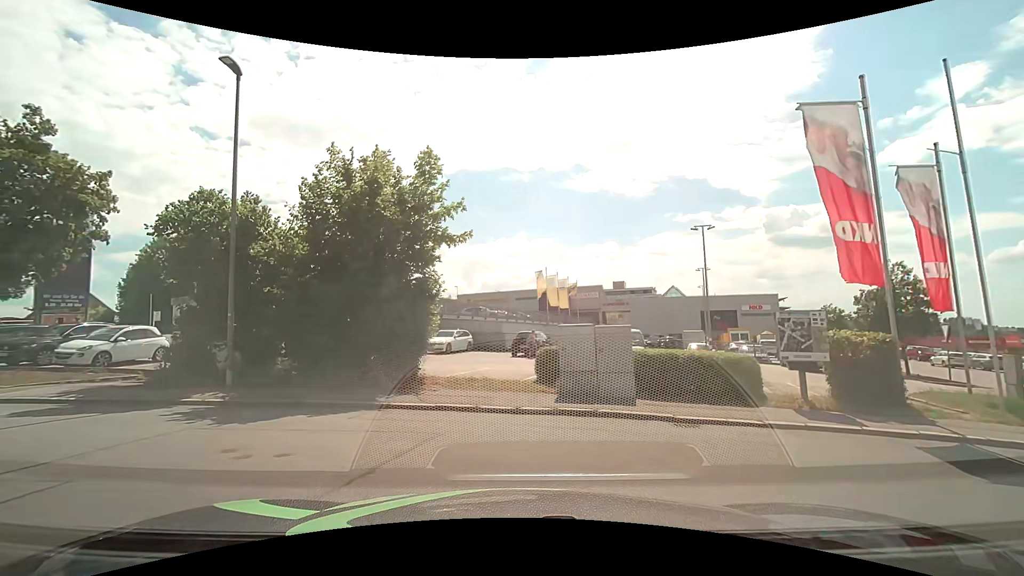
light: Day
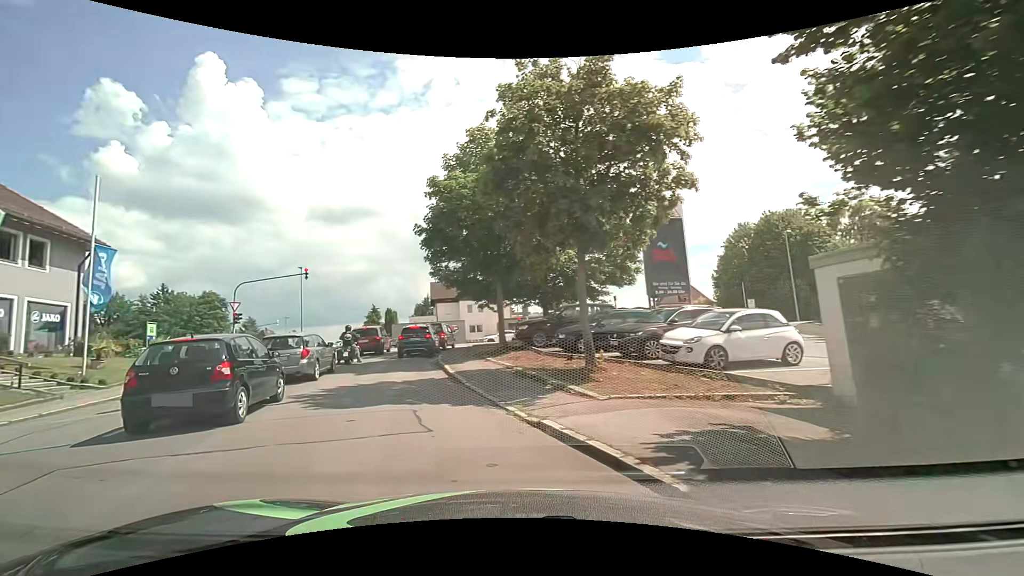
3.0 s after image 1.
(-5.9, +8.4) m; -66°
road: residential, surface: asphalt
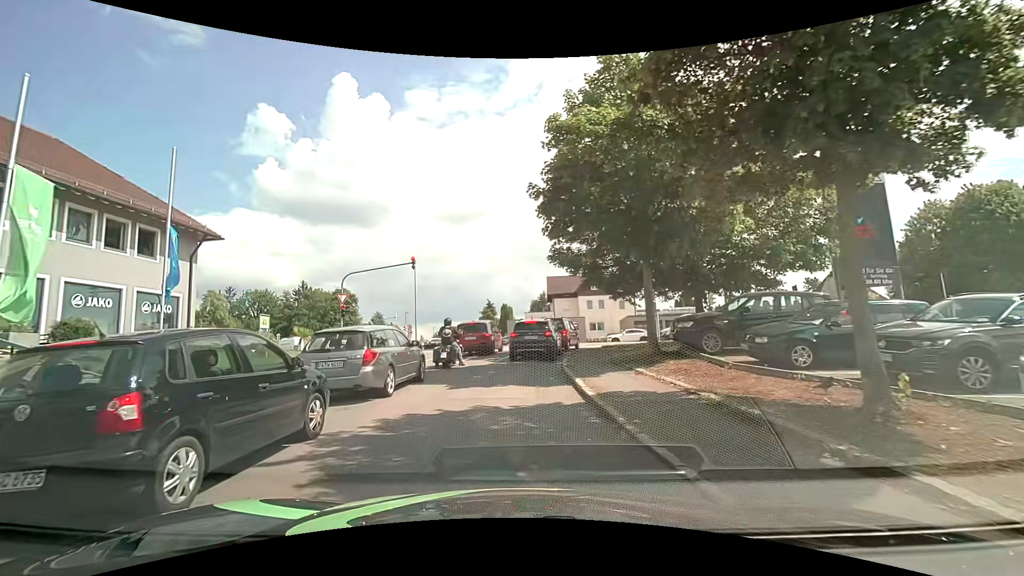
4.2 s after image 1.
(-0.7, +5.7) m; -13°
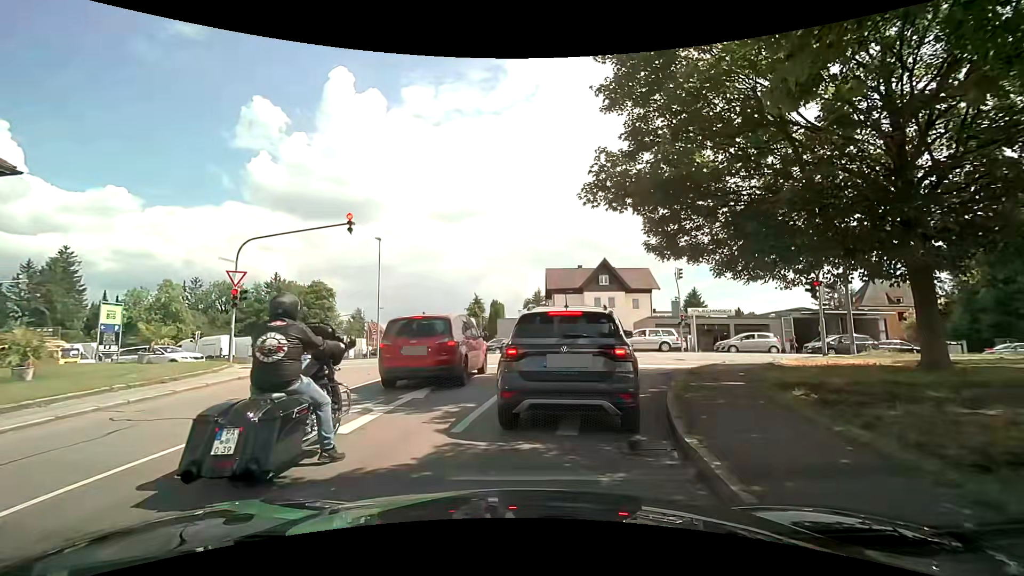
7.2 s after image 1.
(-0.2, +12.0) m; 0°
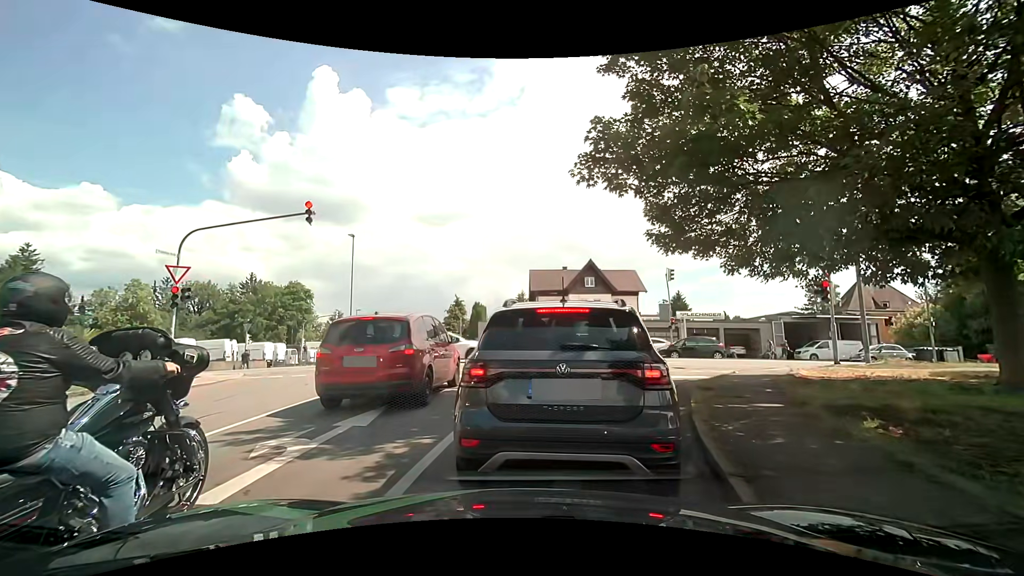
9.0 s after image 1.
(0.0, +2.1) m; -1°
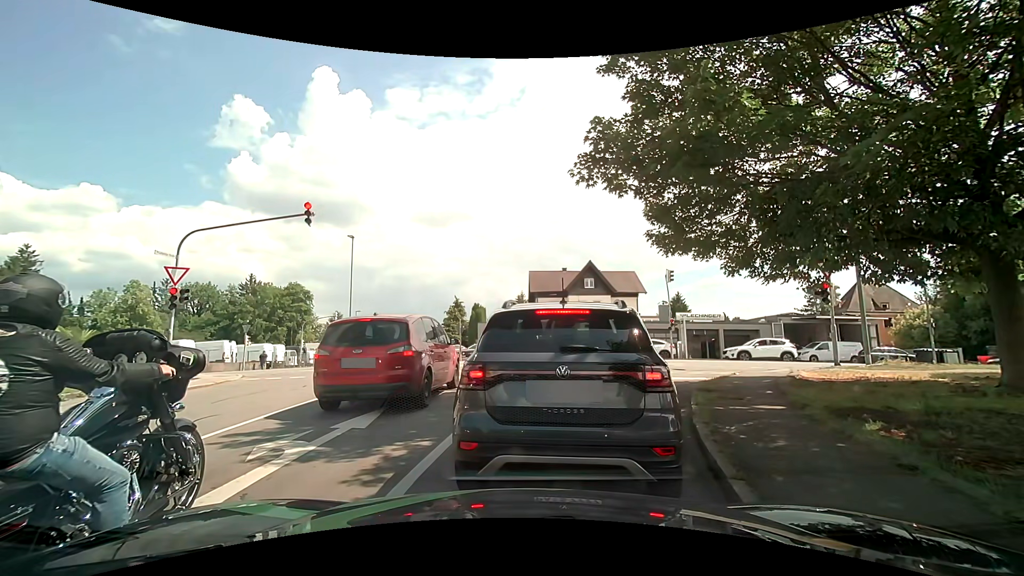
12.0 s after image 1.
(0.0, +0.1) m; 0°
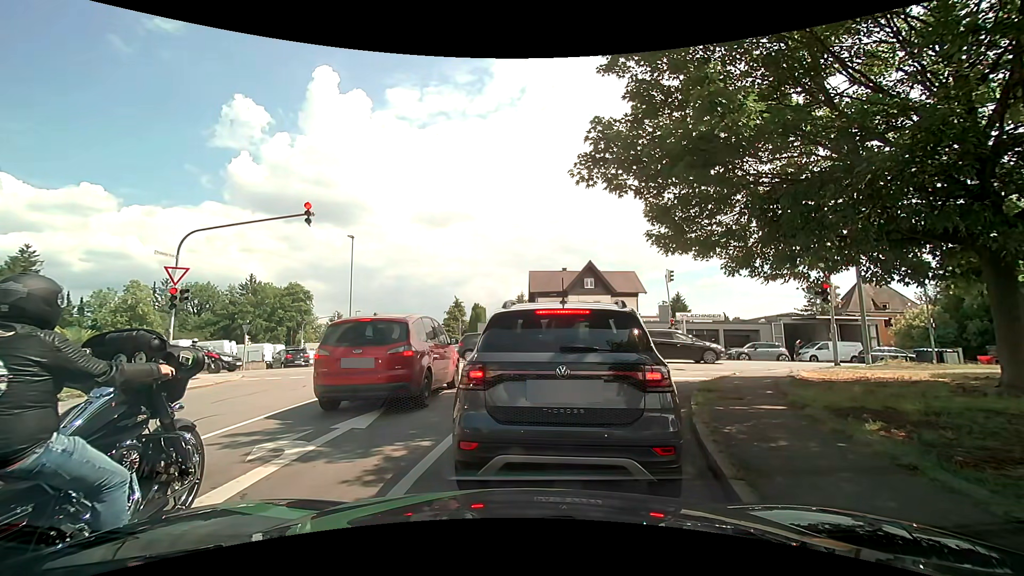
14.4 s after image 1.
(0.0, 0.0) m; 0°
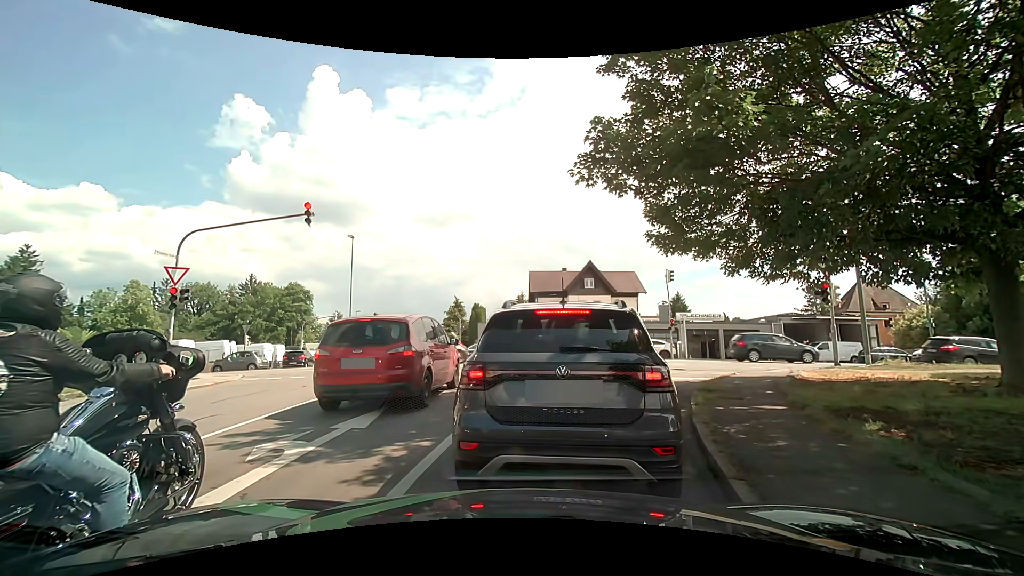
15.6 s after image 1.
(0.0, 0.0) m; 0°
(+1, +10) (+5, +19) (+13, +24) (+23, +24) (+33, +24) (+43, +23) (+53, +22) (+63, +21) (+73, +20) (+83, +20) m
